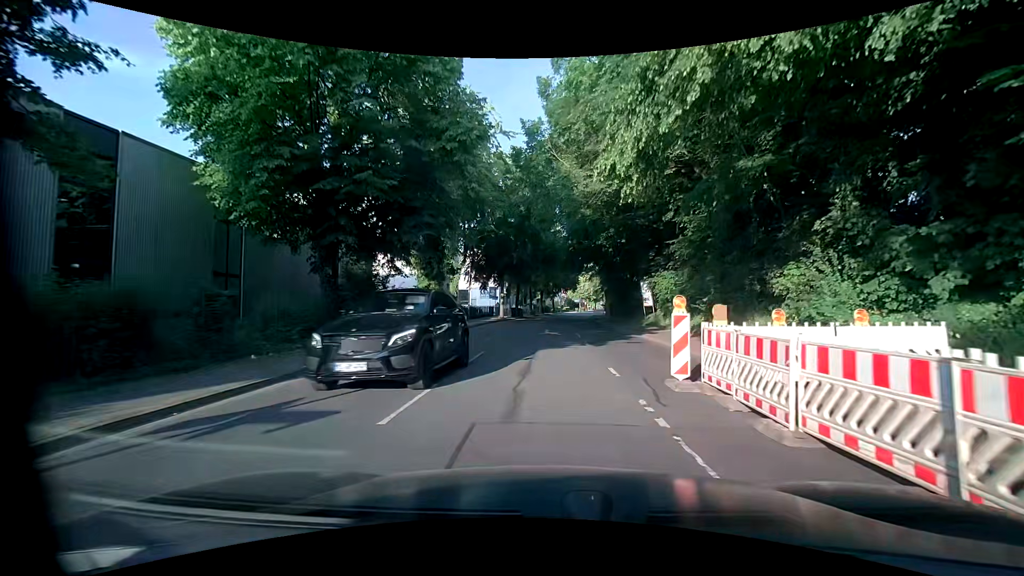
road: tertiary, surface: asphalt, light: Day
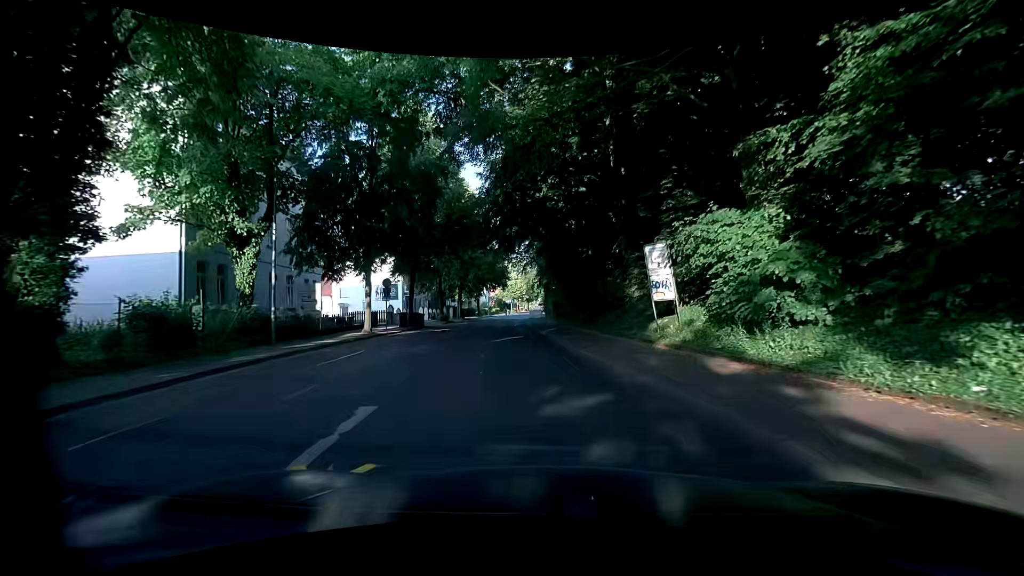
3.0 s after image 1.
(+1.4, +22.0) m; +8°
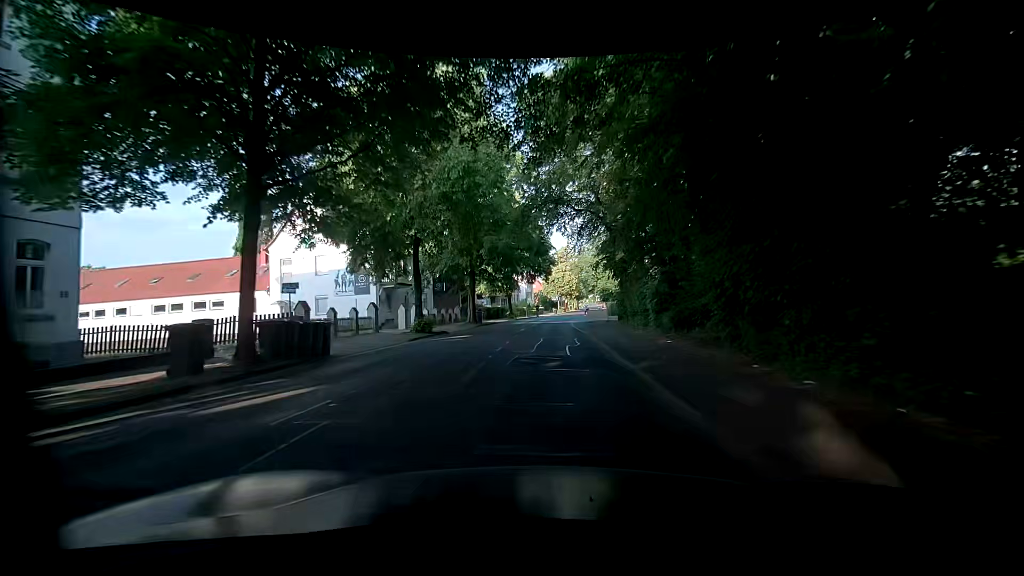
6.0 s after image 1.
(-1.8, +26.1) m; -5°
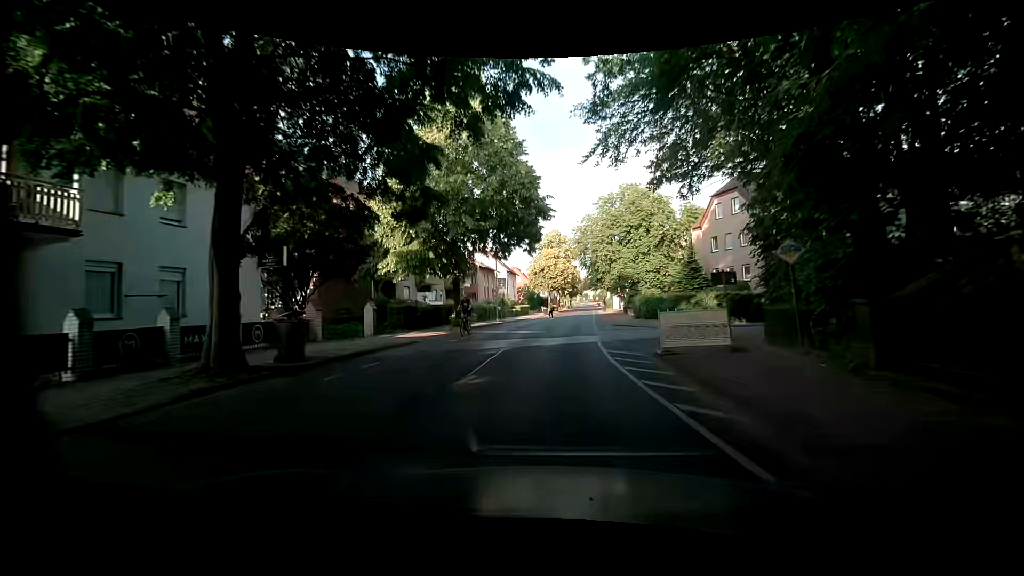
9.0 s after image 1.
(0.0, +29.6) m; 0°
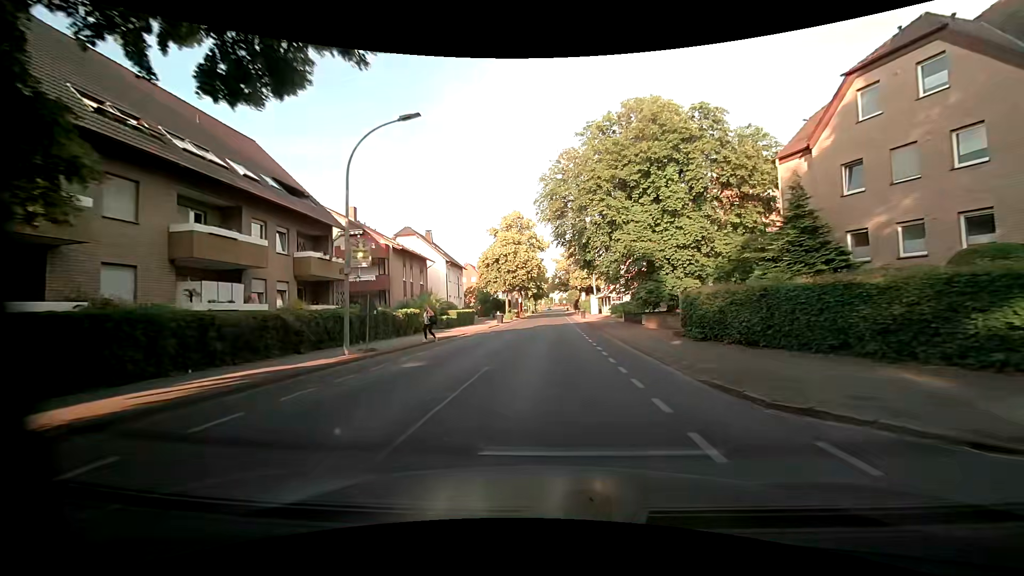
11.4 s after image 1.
(+1.2, +25.4) m; +4°
(0, +10) (0, +20) (+1, +30) (+1, +40) (+1, +50) (+2, +60) (+2, +70) (+2, +80) (+3, +90) (+3, +100) m
